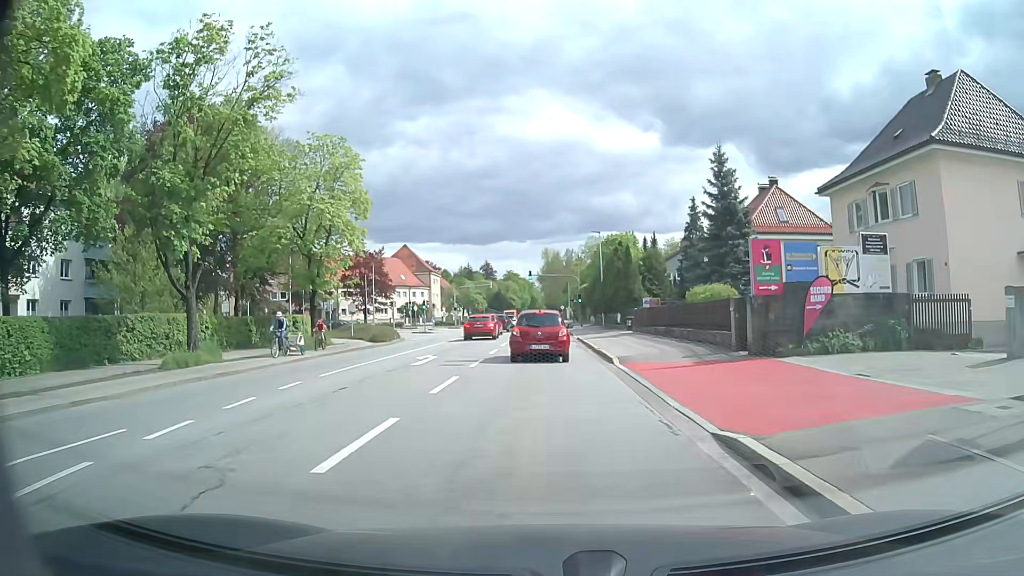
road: secondary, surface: asphalt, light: Day
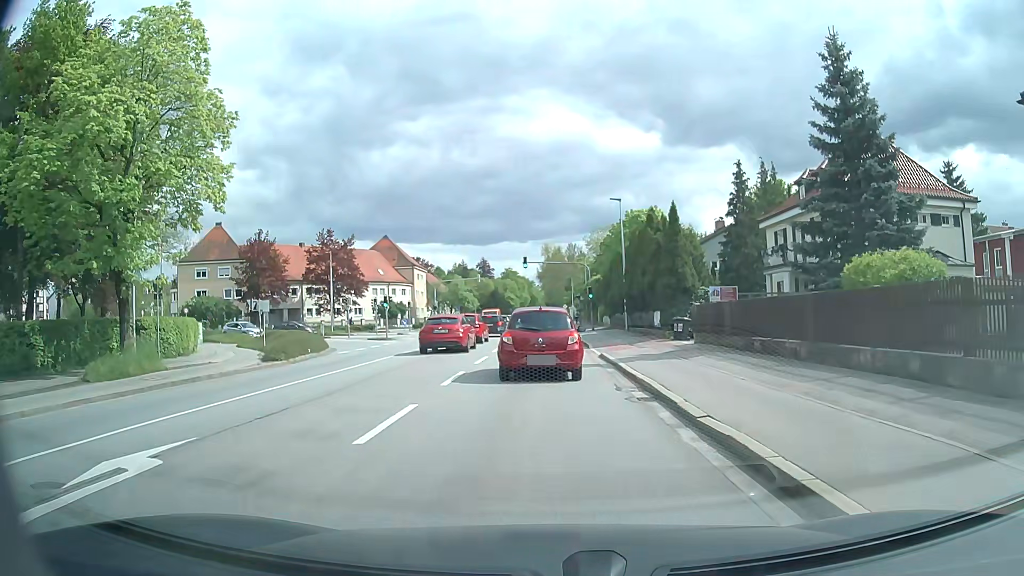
(-0.2, +16.5) m; 0°
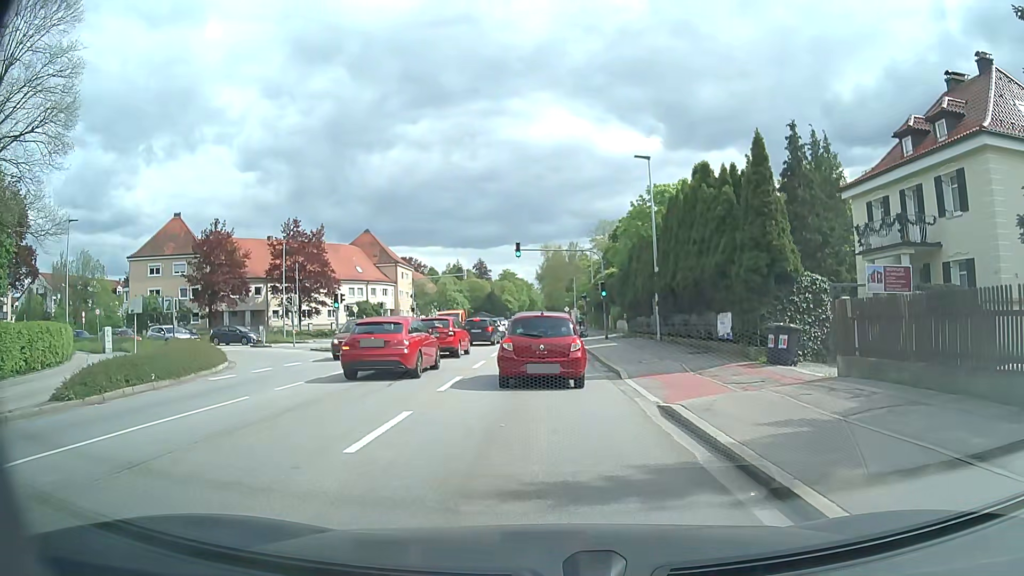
(0.0, +12.1) m; -1°
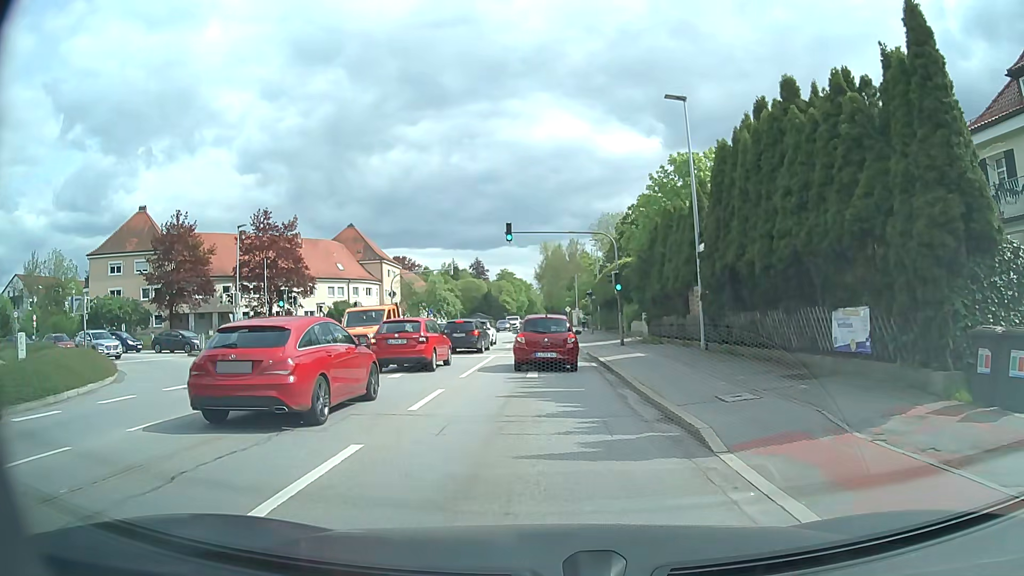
(+0.1, +8.8) m; 0°
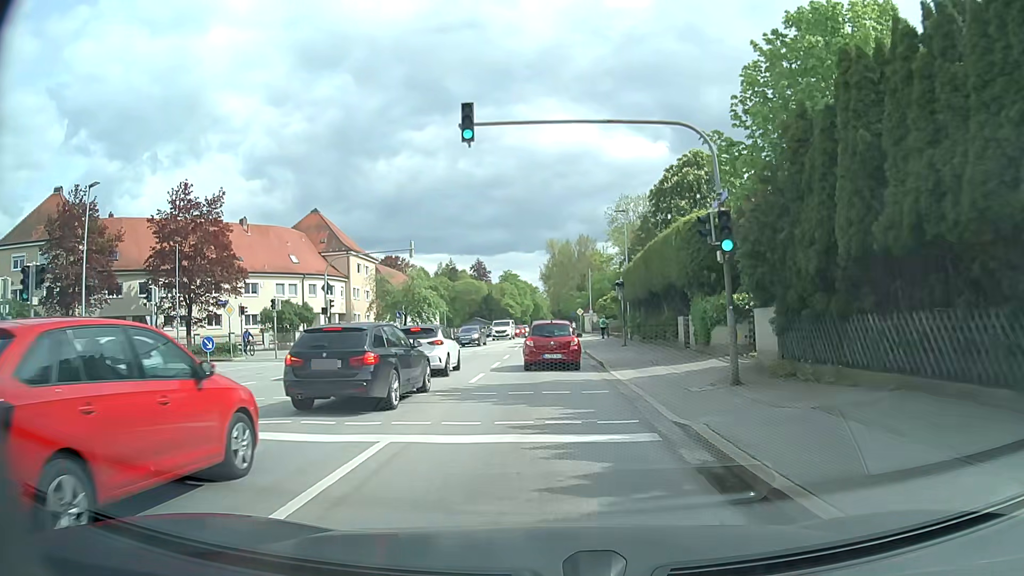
(+0.1, +19.0) m; 0°
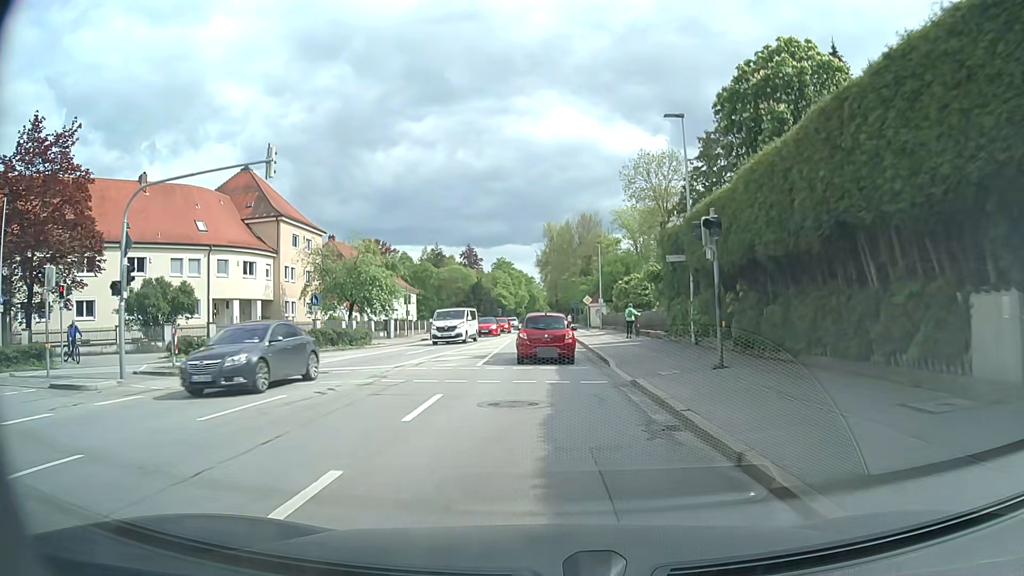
(0.0, +19.6) m; 0°
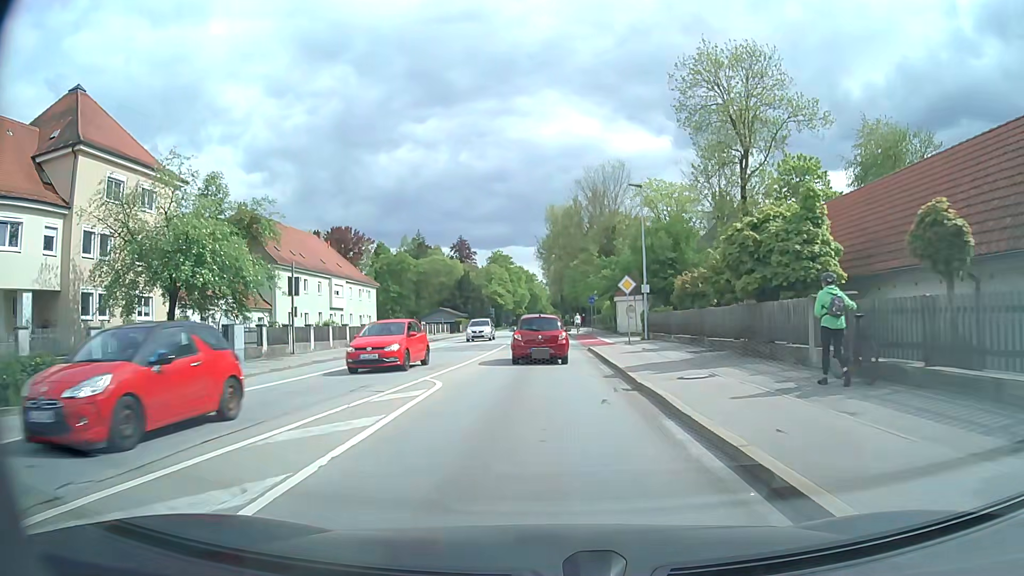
(+0.1, +27.6) m; 0°
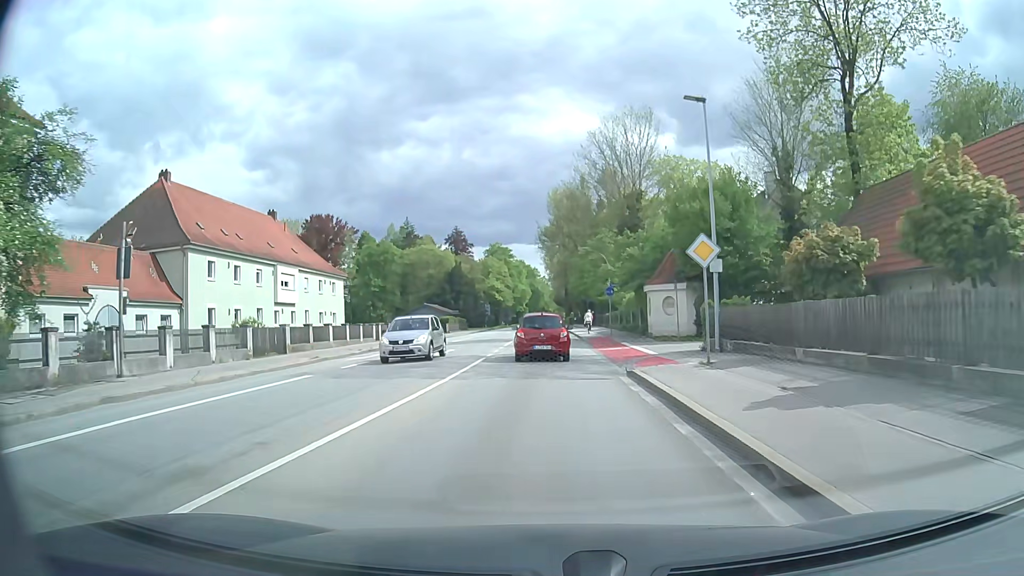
(0.0, +14.4) m; 0°
(0, +10) (0, +20) (0, +30) (0, +40) (0, +50) (0, +60) (0, +70) (0, +80) (0, +90) (0, +100) m
